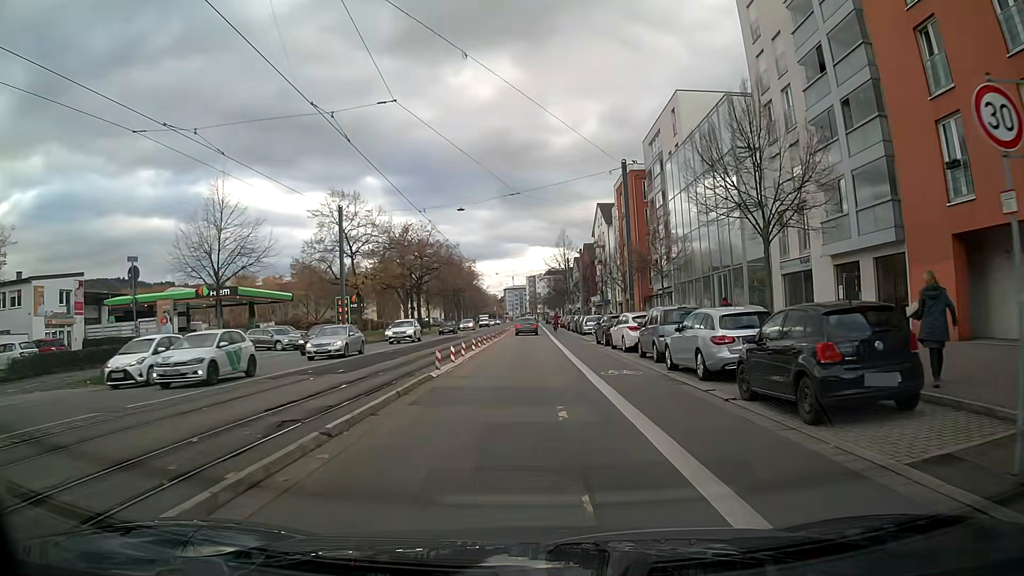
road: primary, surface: asphalt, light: Day
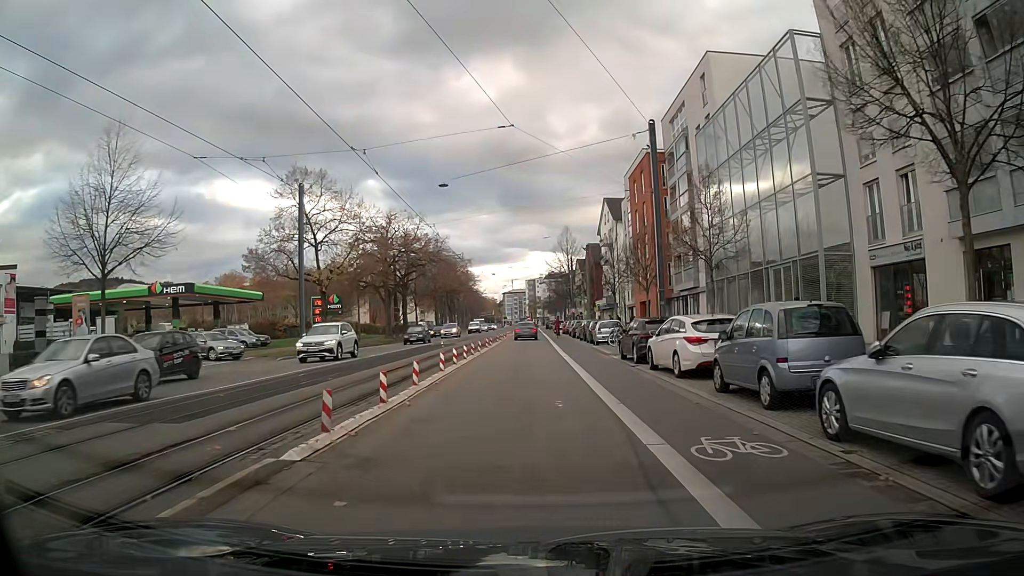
(0.0, +9.4) m; 0°
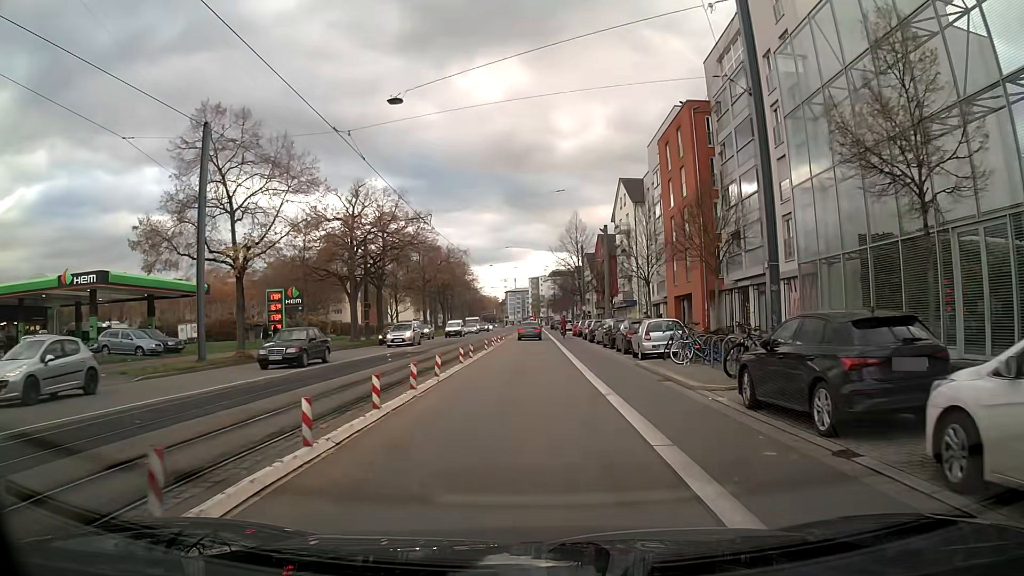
(-0.1, +14.0) m; -1°
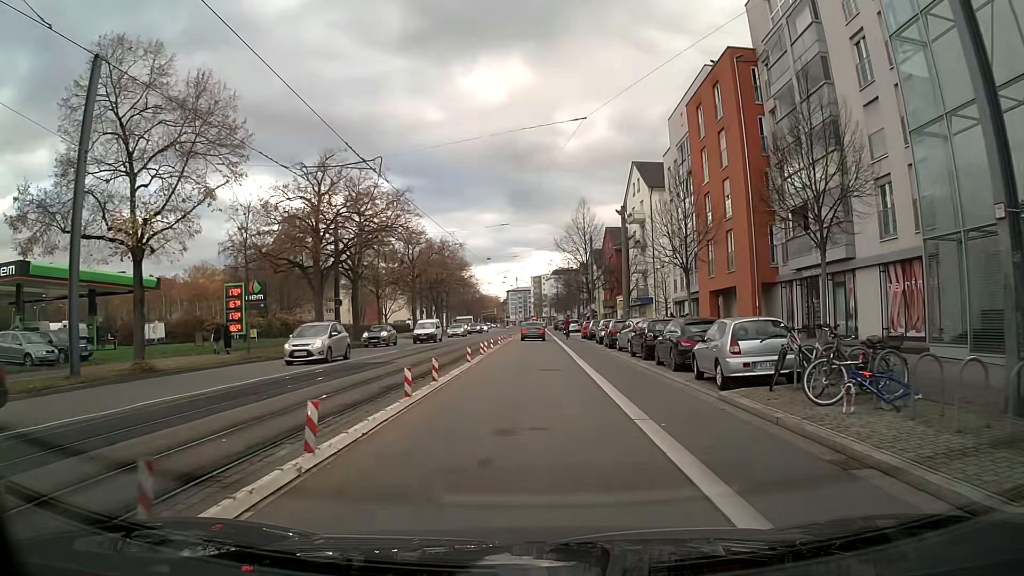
(0.0, +9.3) m; 0°
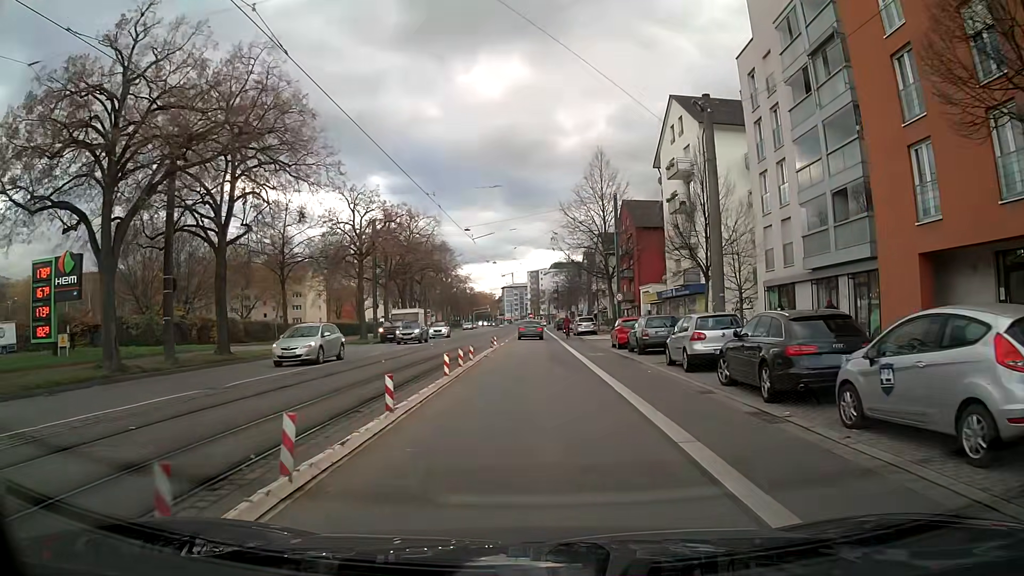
(+0.4, +23.2) m; +3°
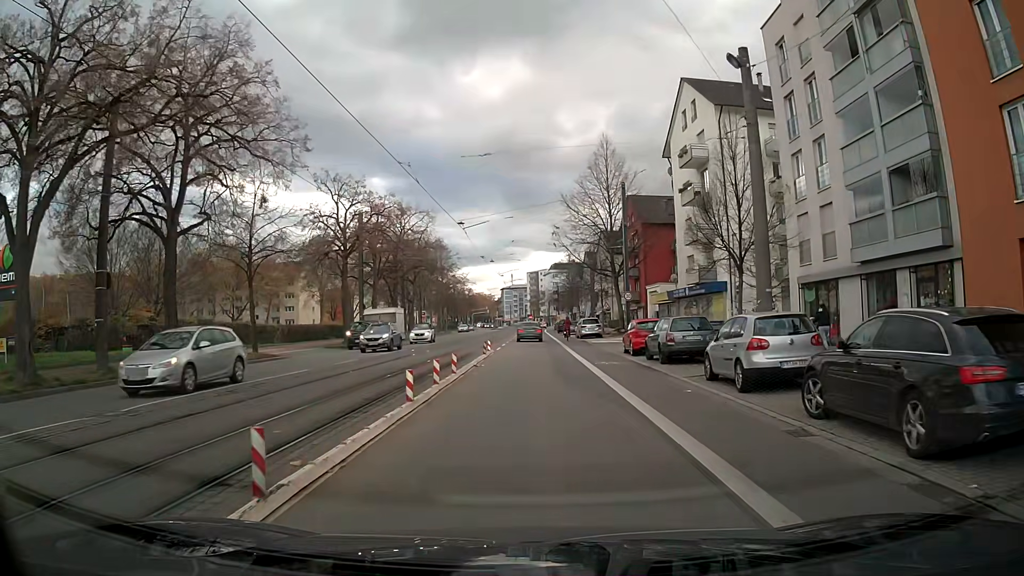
(0.0, +4.6) m; -1°
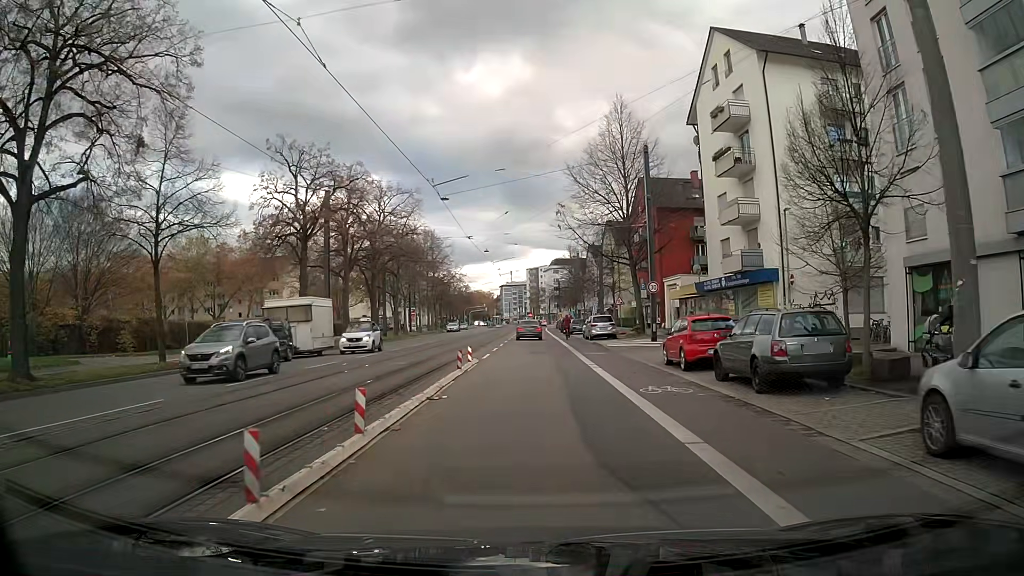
(-0.1, +9.2) m; -1°
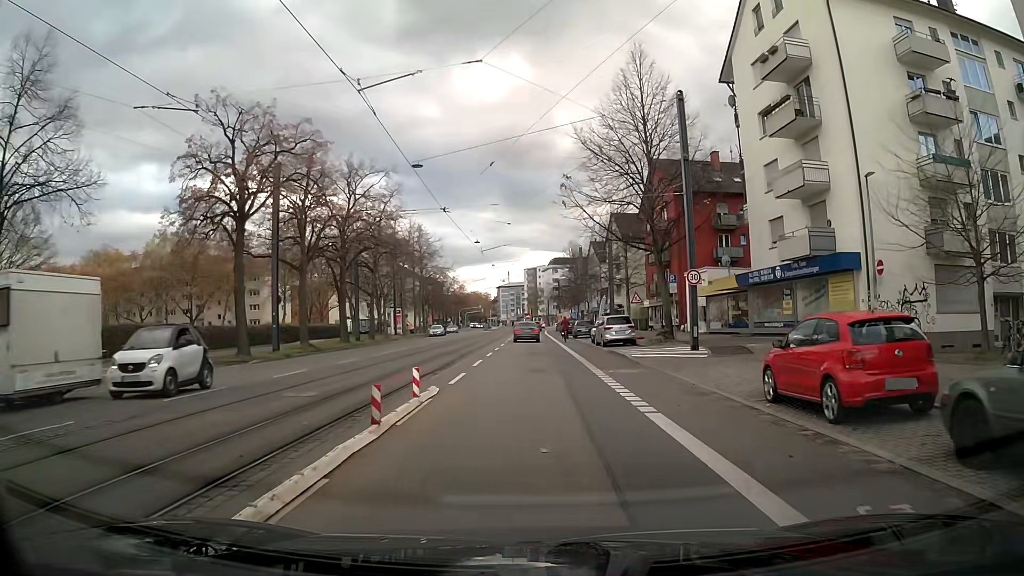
(0.0, +9.2) m; 0°
(0, +10) (0, +20) (0, +30) (0, +40) (0, +50) (0, +60) (-1, +70) (-1, +80) (-1, +90) (-1, +100) m
